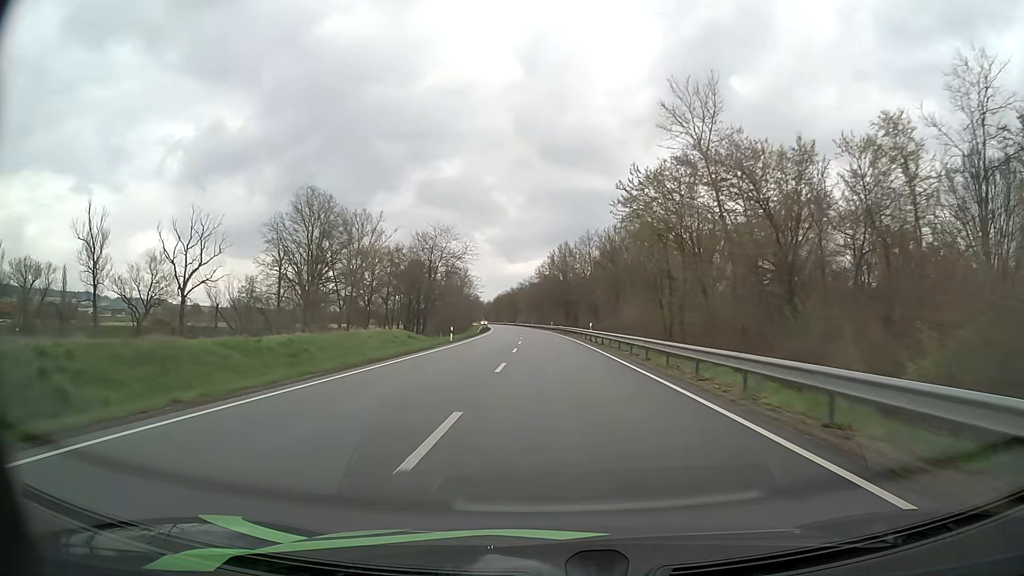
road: primary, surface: asphalt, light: Day
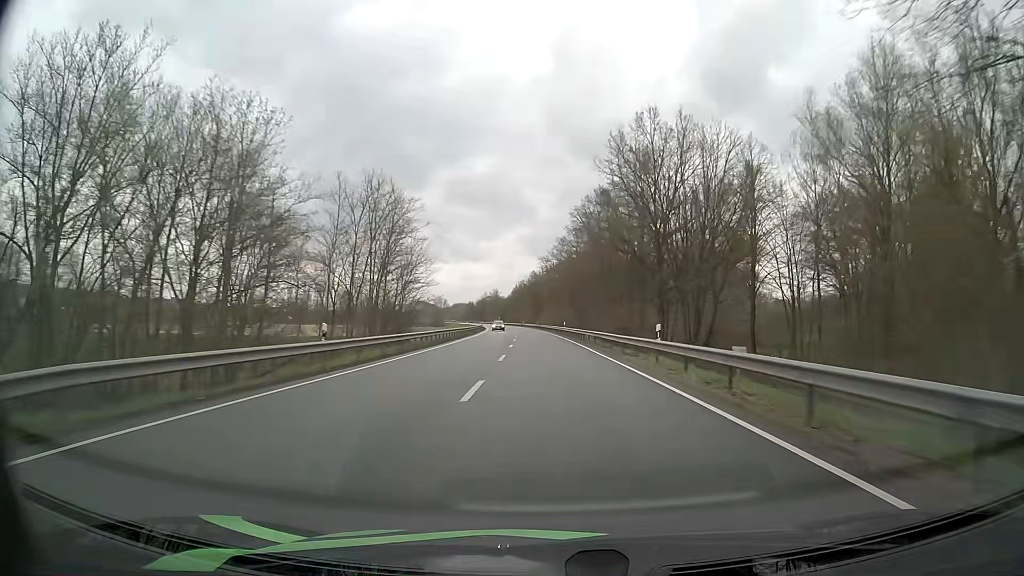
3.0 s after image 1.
(-1.9, +79.3) m; -3°
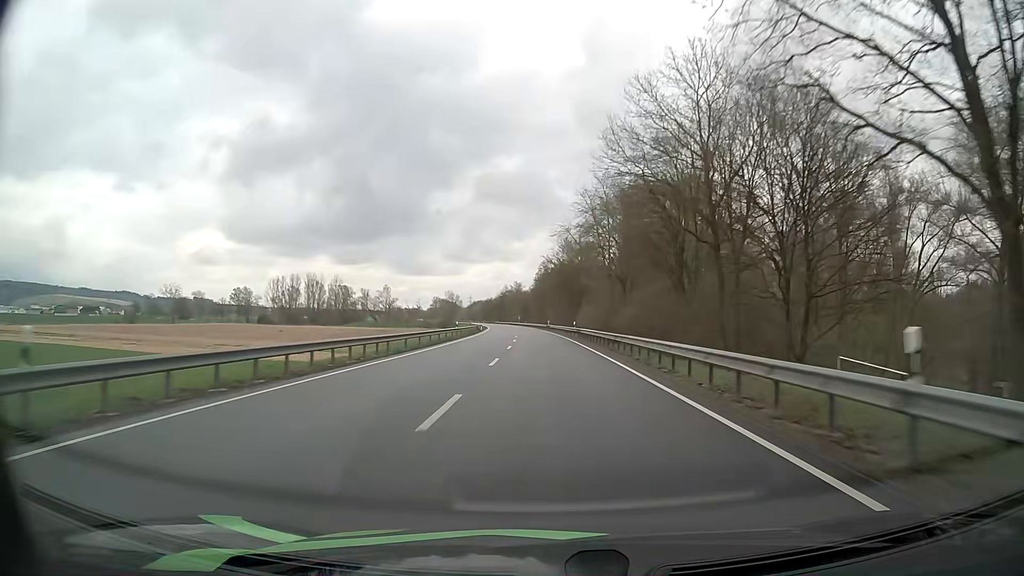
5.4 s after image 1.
(-1.5, +63.3) m; -3°
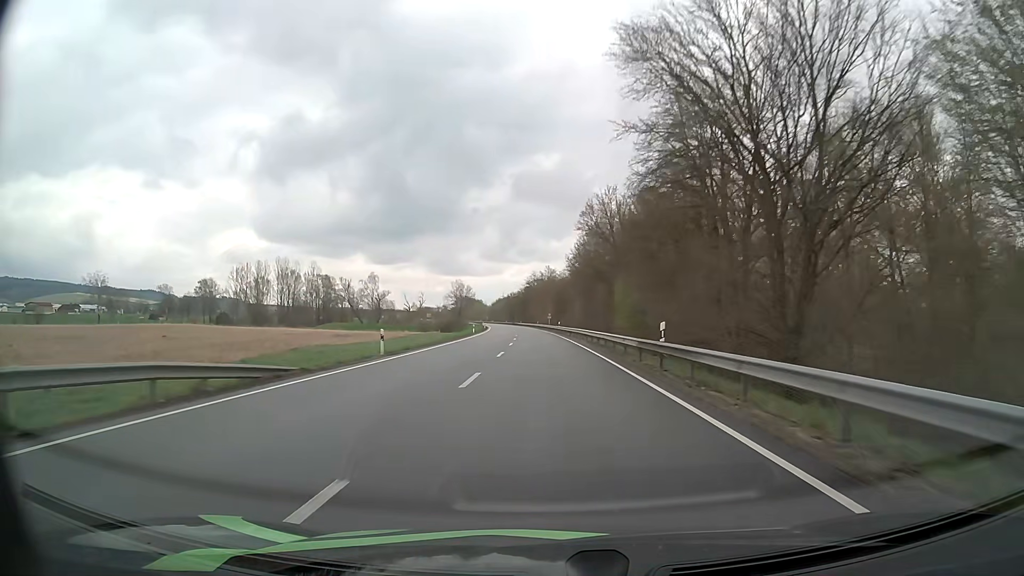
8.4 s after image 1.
(-1.9, +79.0) m; -3°
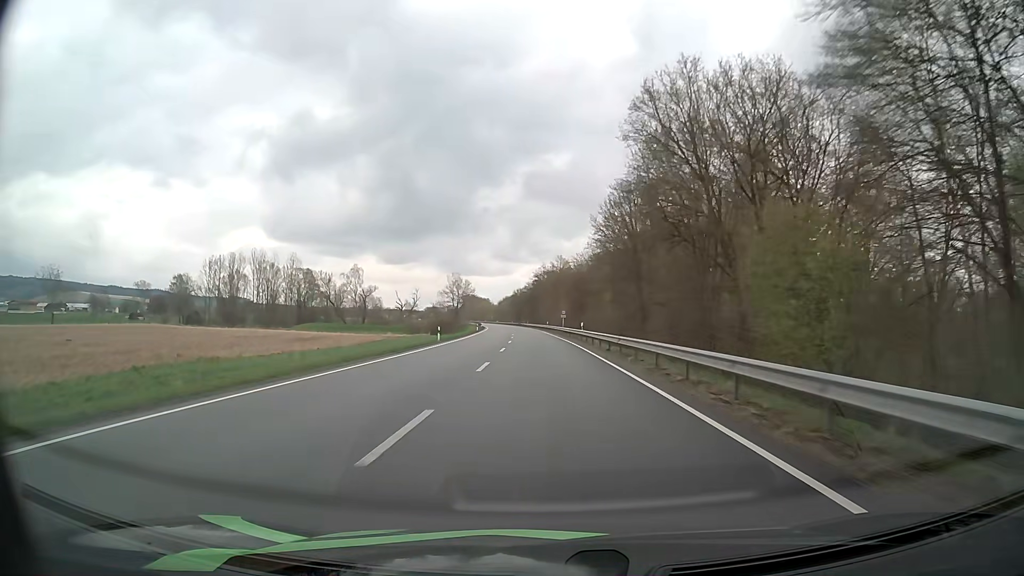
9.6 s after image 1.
(-0.3, +31.6) m; -1°
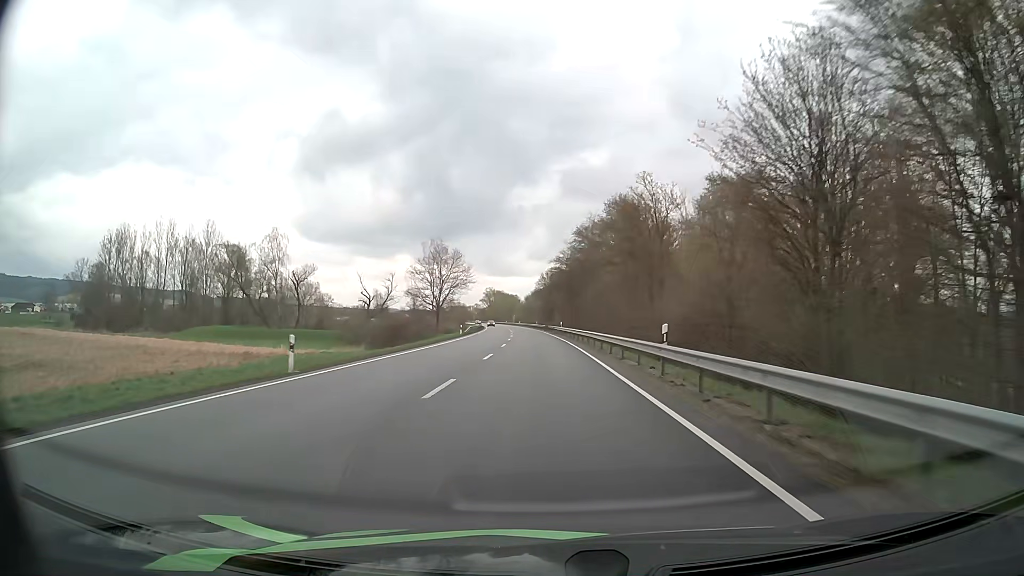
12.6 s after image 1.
(-1.9, +78.9) m; -3°
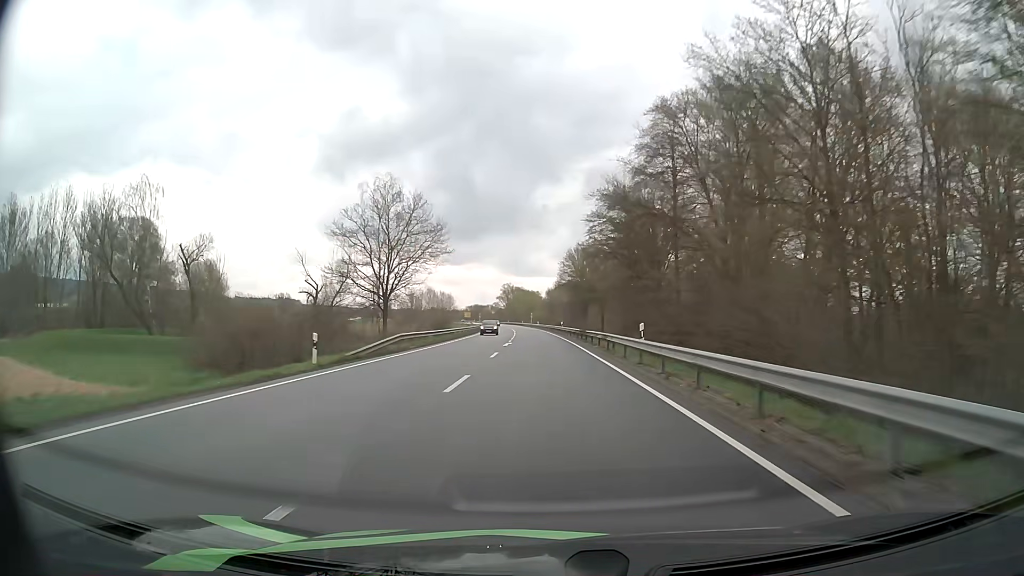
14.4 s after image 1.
(-0.7, +47.4) m; -2°
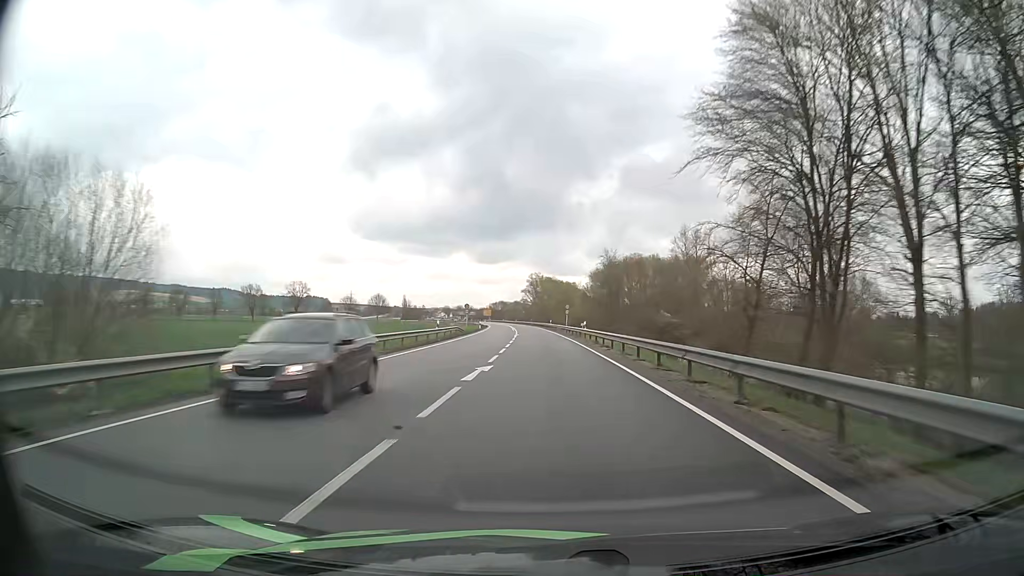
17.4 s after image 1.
(-1.8, +76.2) m; -3°
(0, +10) (0, +20) (0, +30) (0, +40) (-1, +50) (-1, +60) (-1, +70) (-2, +80) (-2, +90) (-3, +100) m
